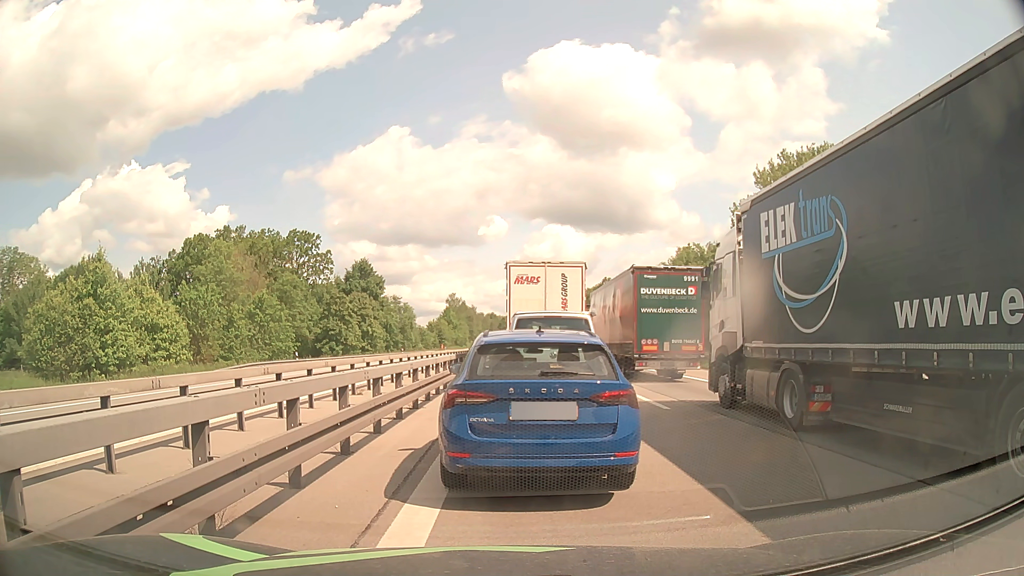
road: motorway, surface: asphalt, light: Day
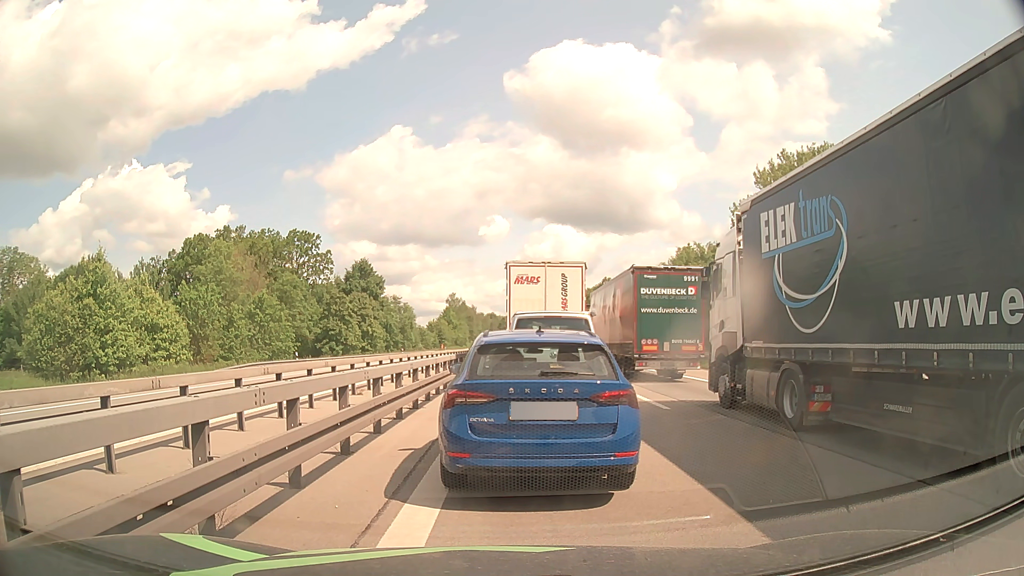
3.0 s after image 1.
(0.0, 0.0) m; 0°
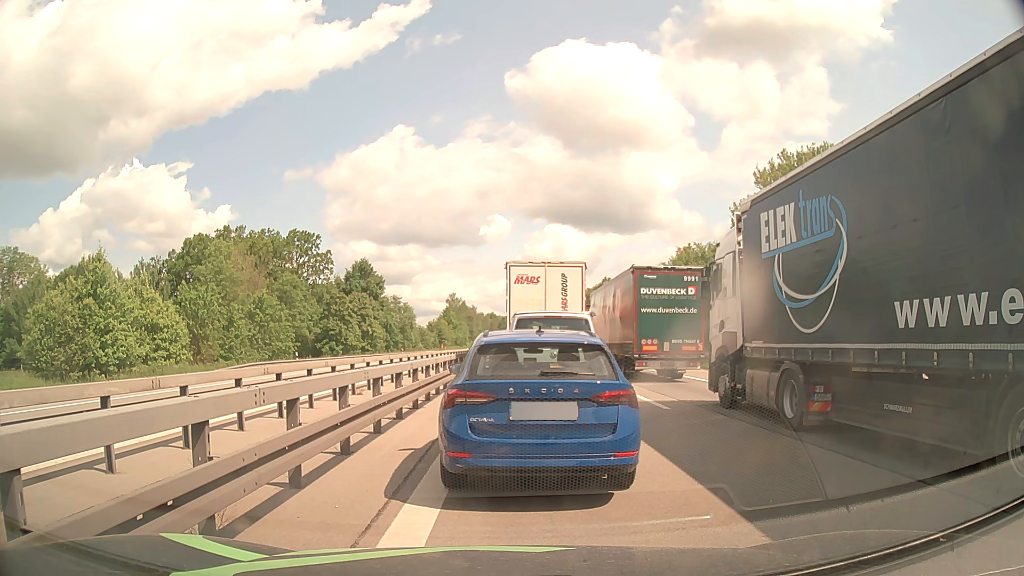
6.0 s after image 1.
(0.0, 0.0) m; 0°
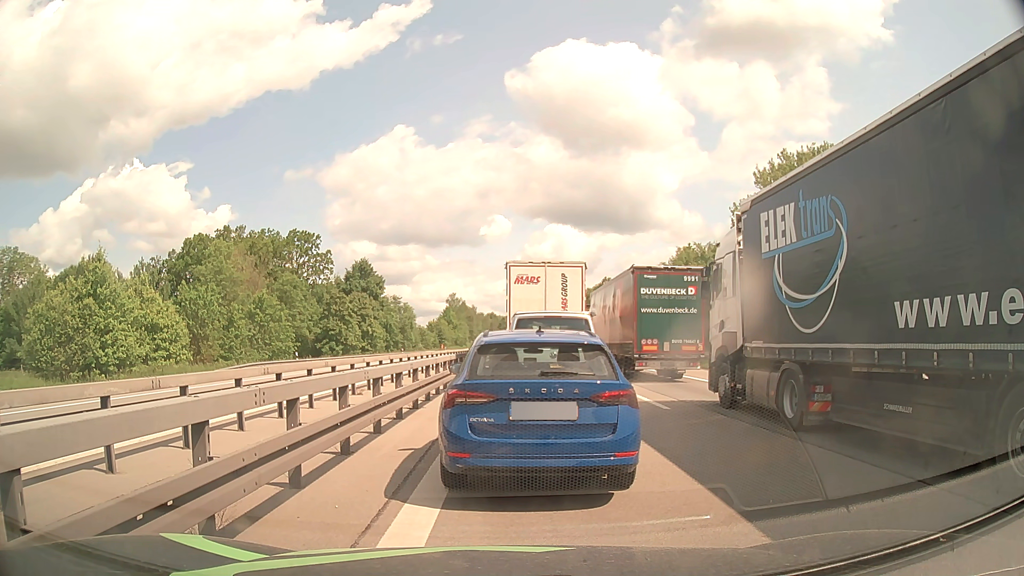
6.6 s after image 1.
(0.0, 0.0) m; 0°
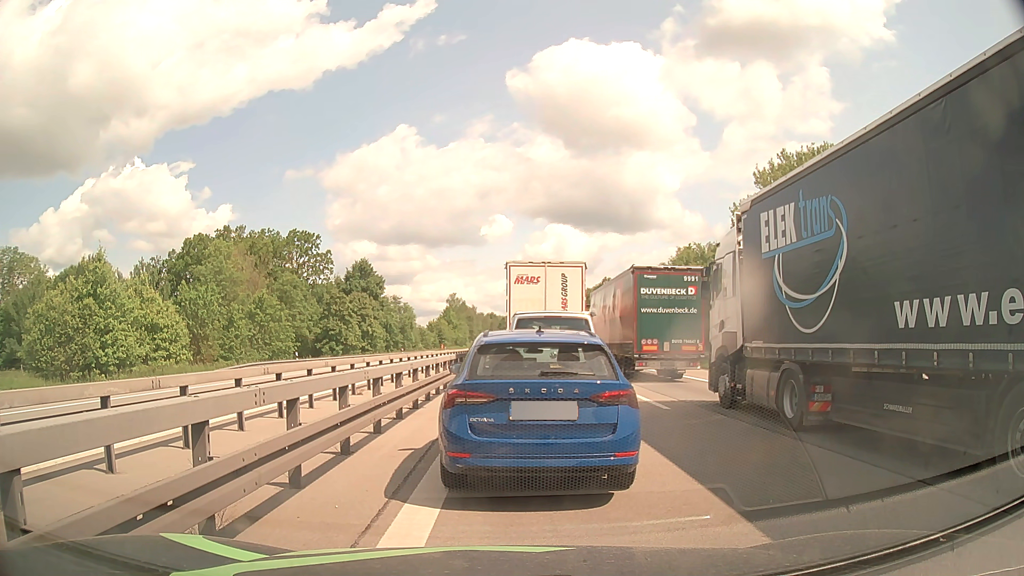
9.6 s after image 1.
(0.0, 0.0) m; 0°
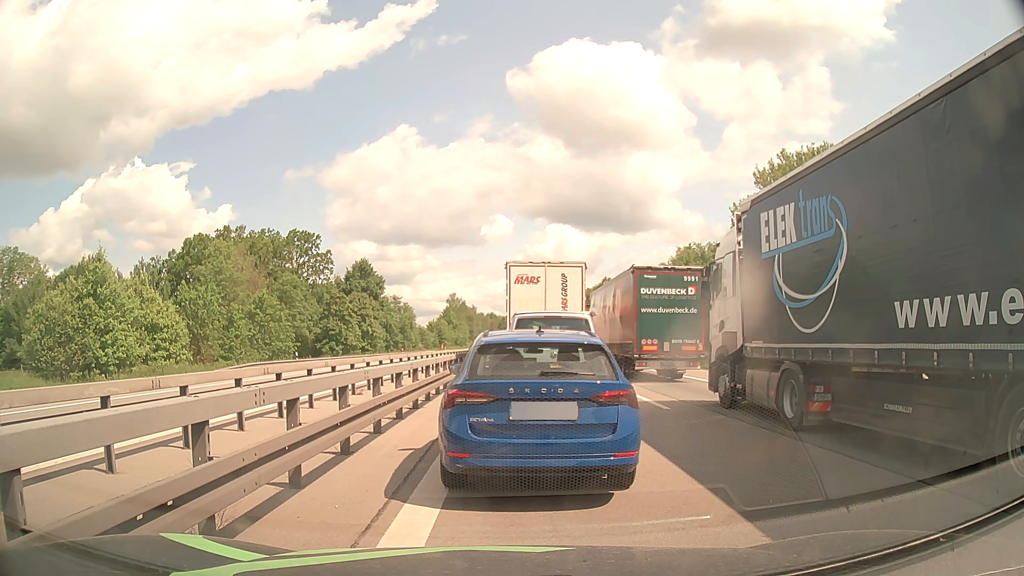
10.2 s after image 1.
(0.0, 0.0) m; 0°
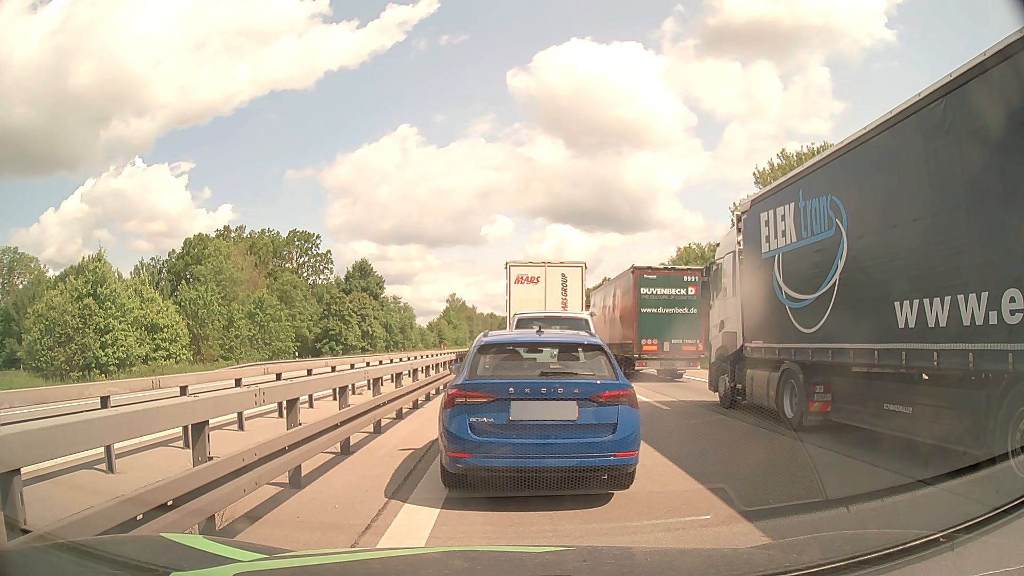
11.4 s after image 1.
(0.0, 0.0) m; 0°
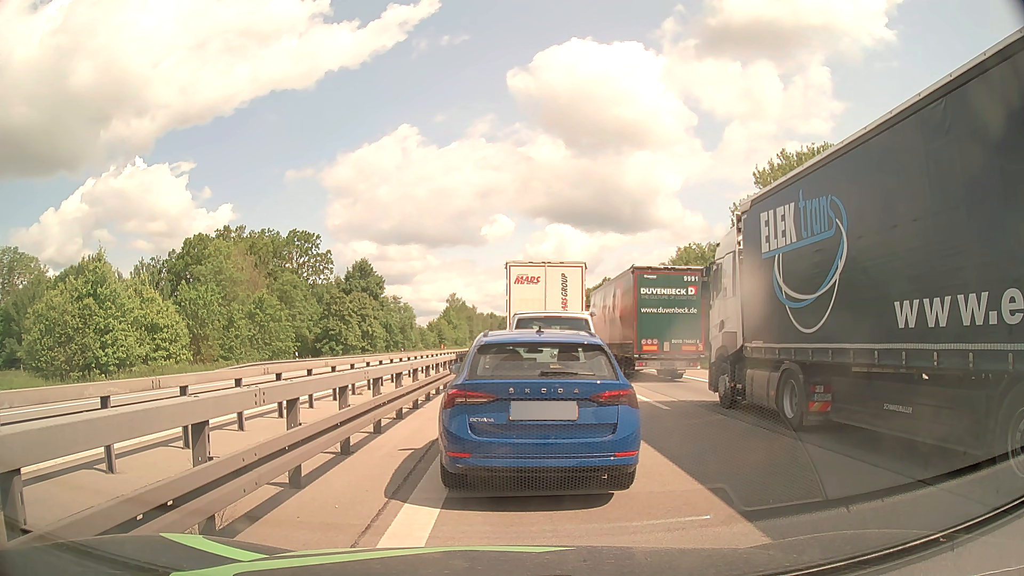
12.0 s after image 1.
(0.0, 0.0) m; 0°
